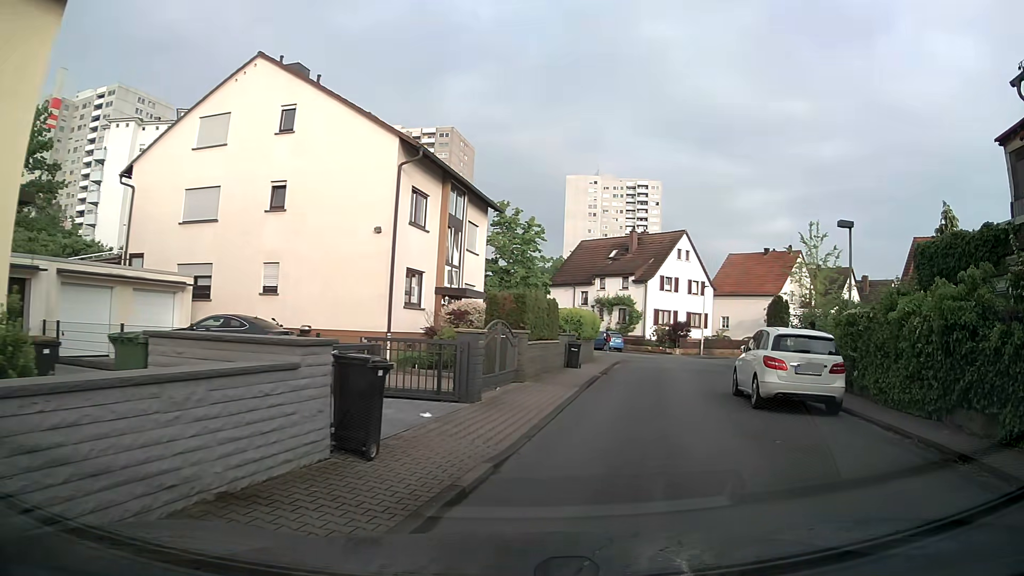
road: residential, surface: asphalt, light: Day
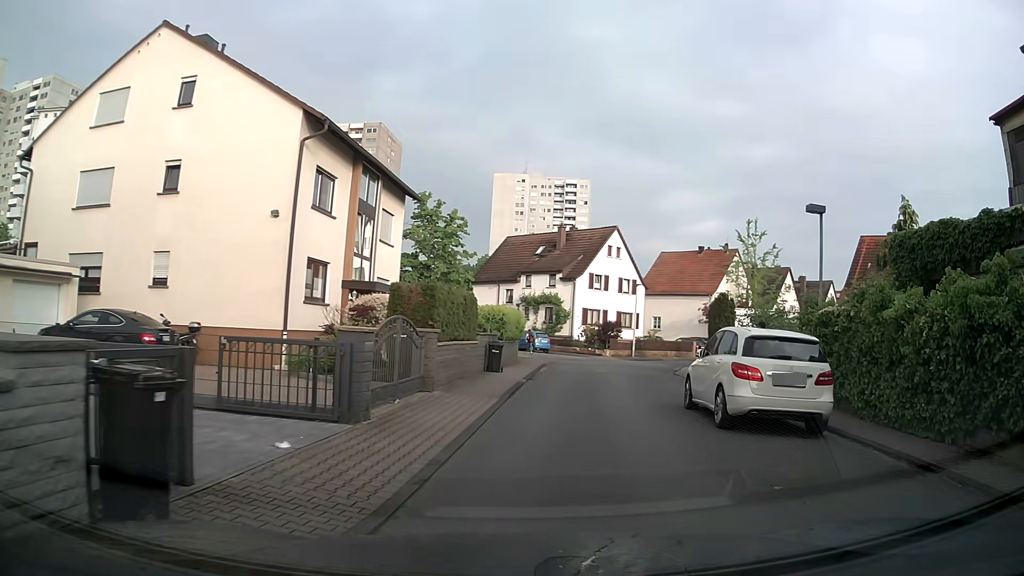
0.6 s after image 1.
(+0.1, +2.8) m; +6°
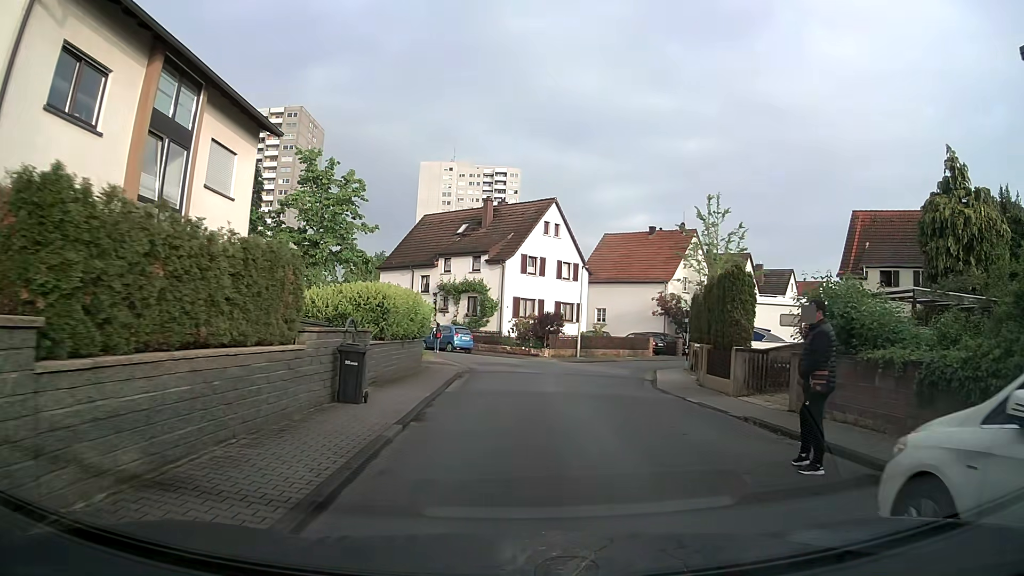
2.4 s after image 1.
(+0.5, +10.0) m; +5°
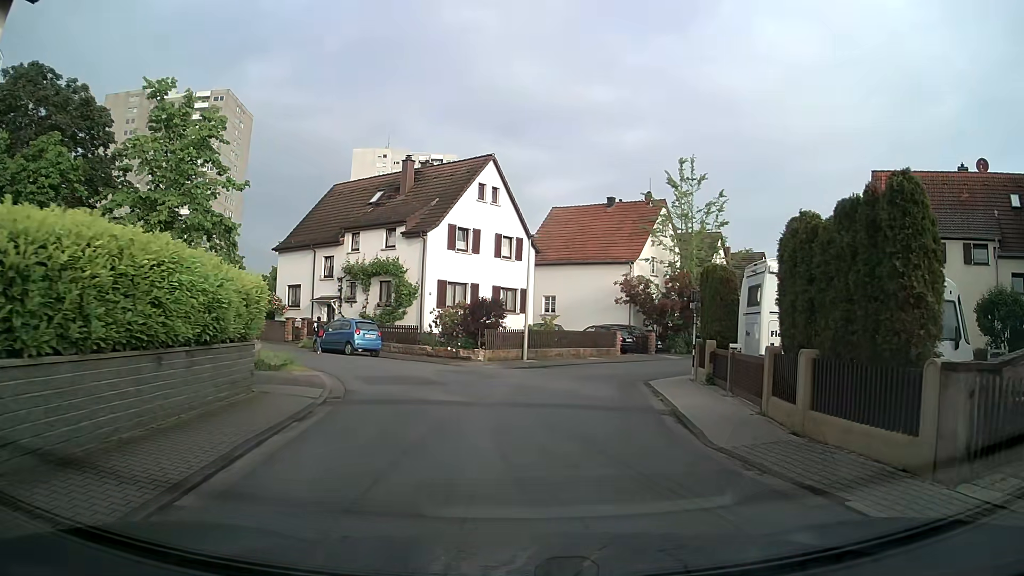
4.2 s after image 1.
(+0.4, +10.3) m; +4°
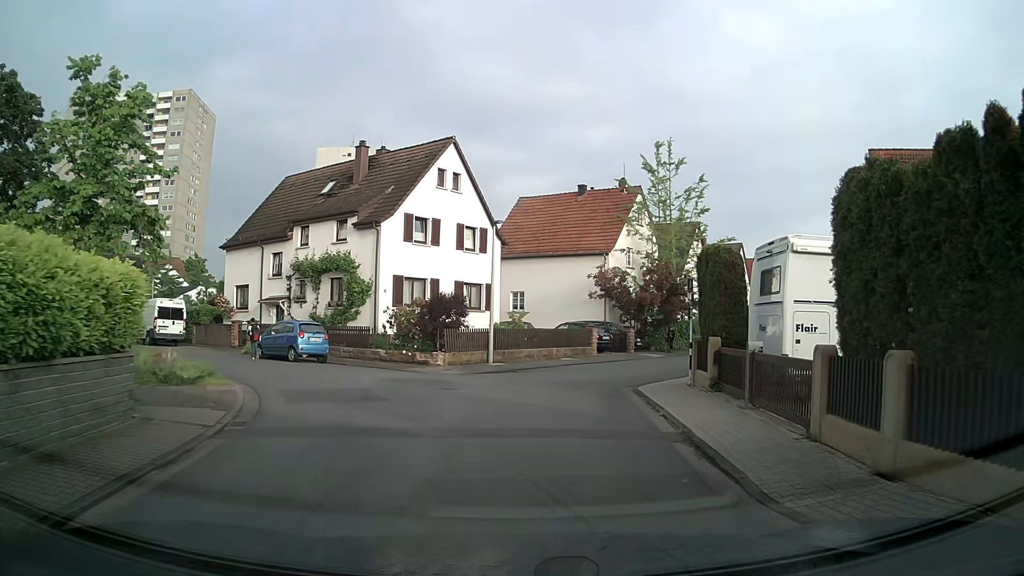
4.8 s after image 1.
(+0.1, +3.2) m; +5°
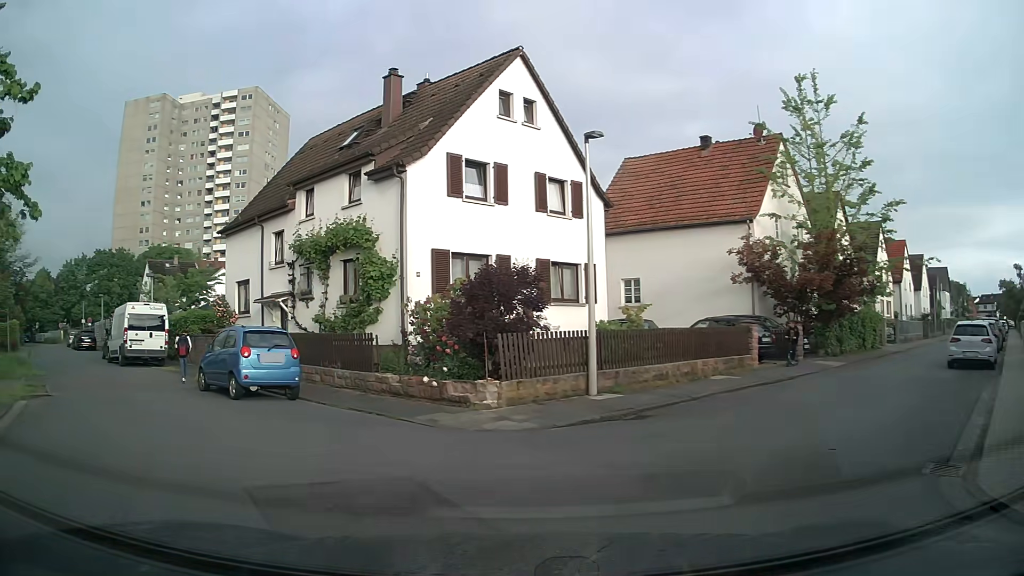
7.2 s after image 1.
(-0.3, +11.2) m; -10°
